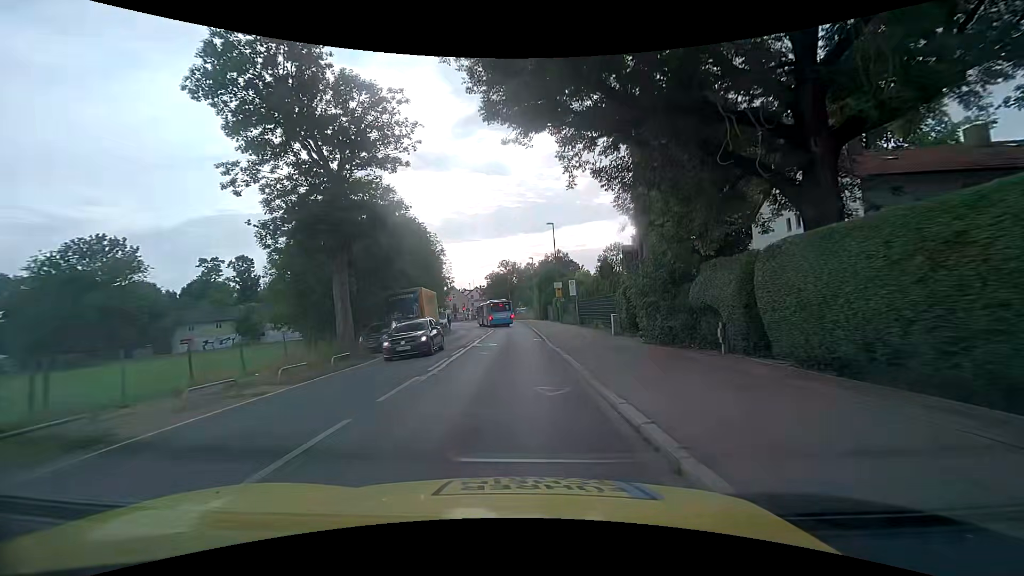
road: tertiary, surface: asphalt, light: Day
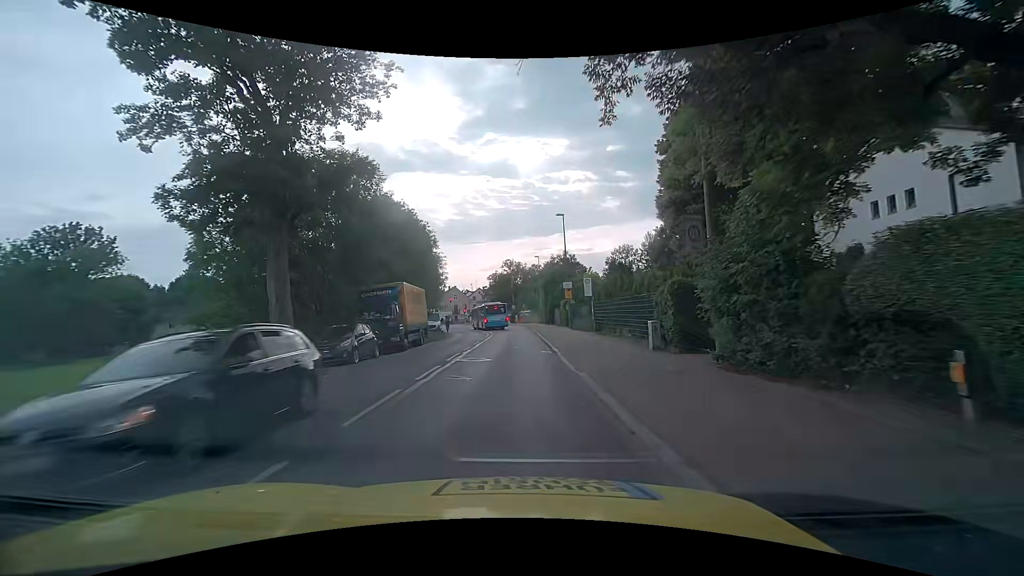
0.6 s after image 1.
(0.0, +6.3) m; -1°
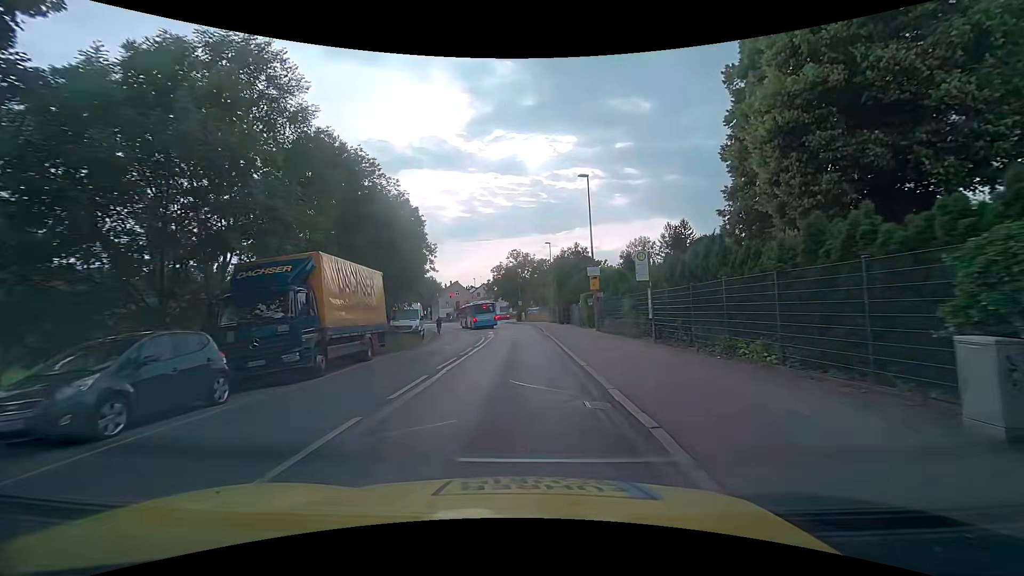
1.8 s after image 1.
(0.0, +11.9) m; 0°
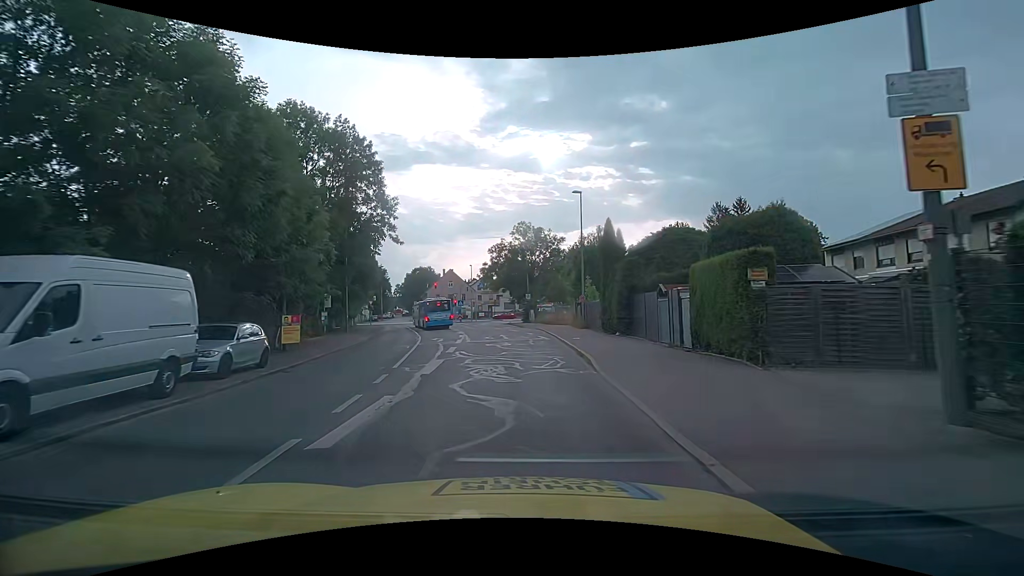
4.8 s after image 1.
(-0.1, +26.4) m; -1°
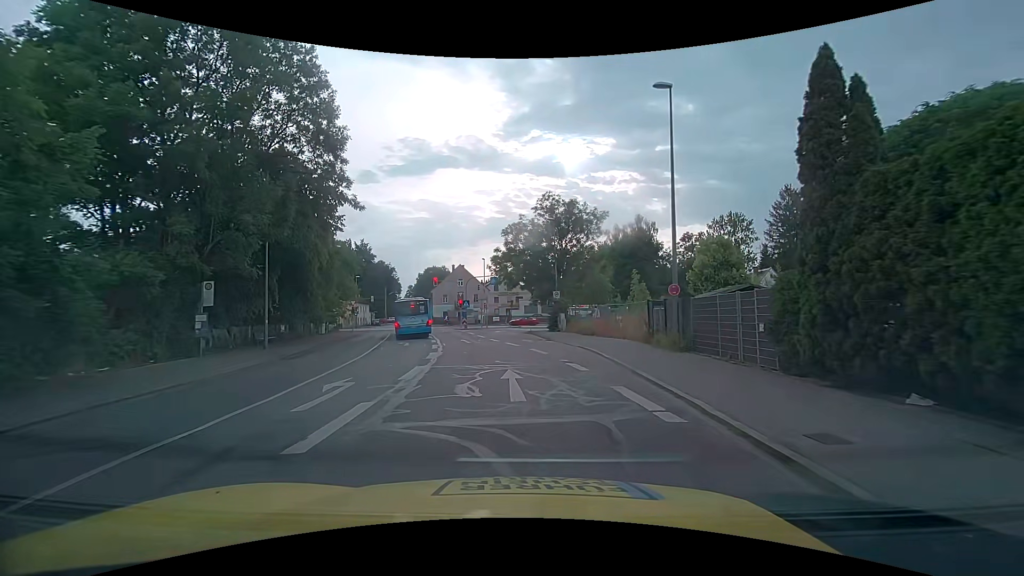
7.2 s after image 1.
(-0.4, +17.9) m; -2°
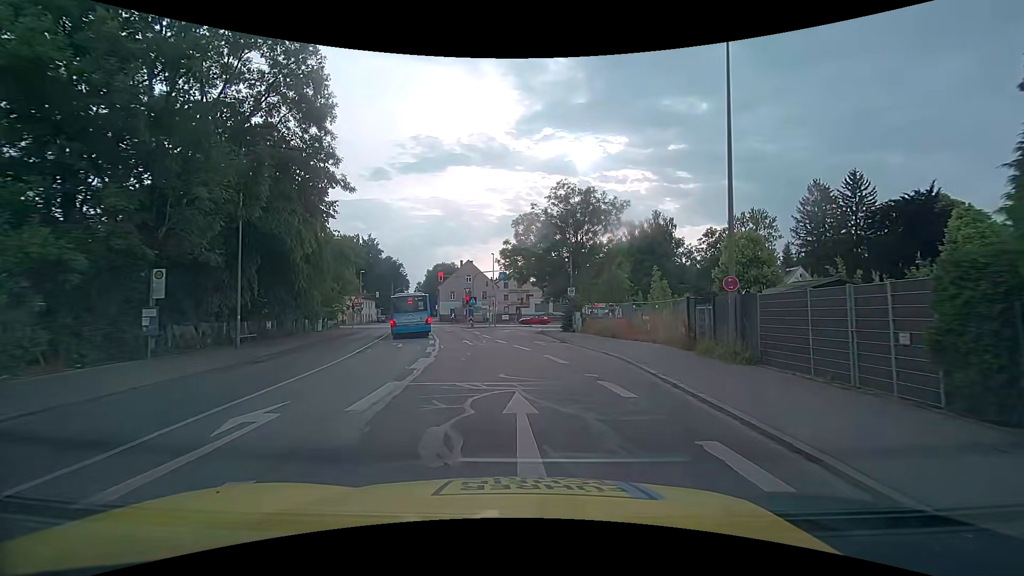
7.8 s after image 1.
(-0.1, +4.0) m; -1°
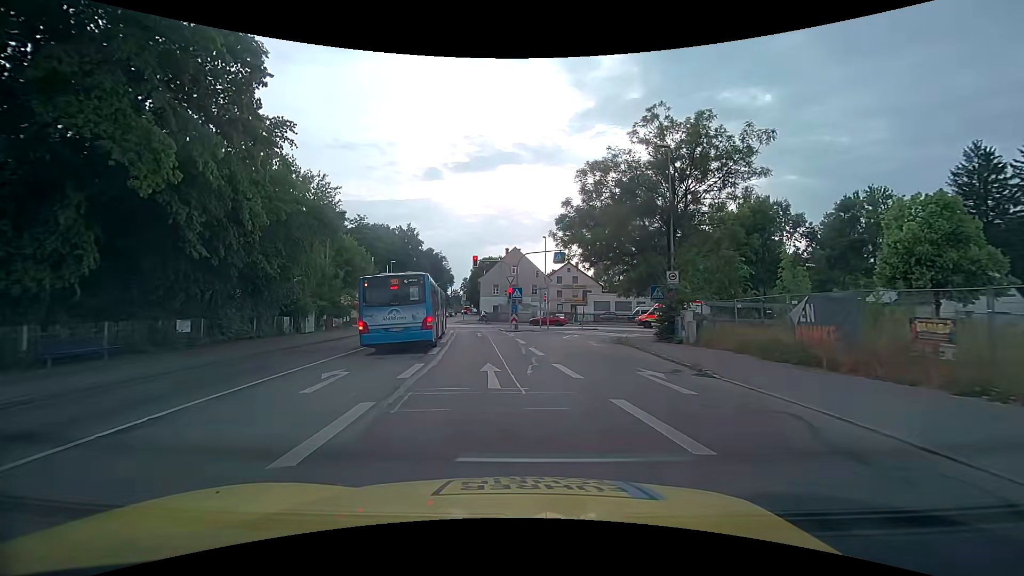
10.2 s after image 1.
(-0.9, +15.0) m; -6°
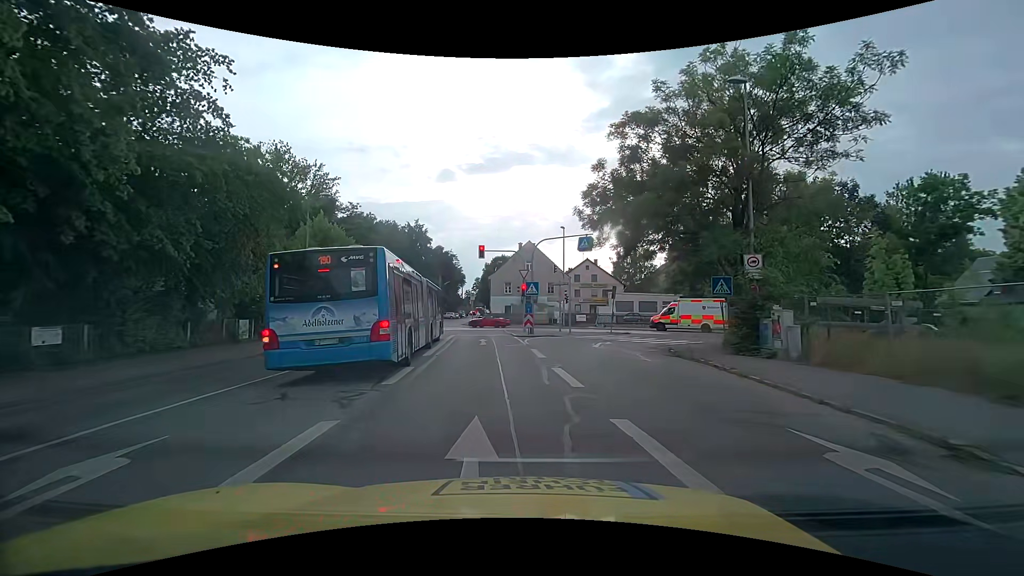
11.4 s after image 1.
(-0.2, +7.3) m; -2°
(0, +10) (-1, +20) (-2, +30) (-3, +40) (-5, +50) (-8, +59) (-10, +69) (-11, +79) (-11, +89) (-11, +99) m
